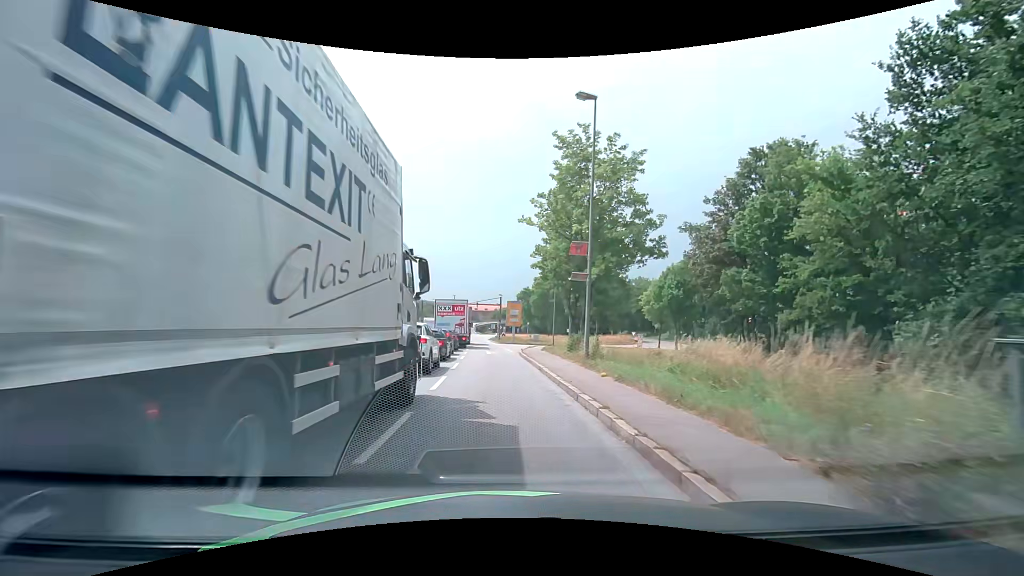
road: primary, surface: asphalt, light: Day
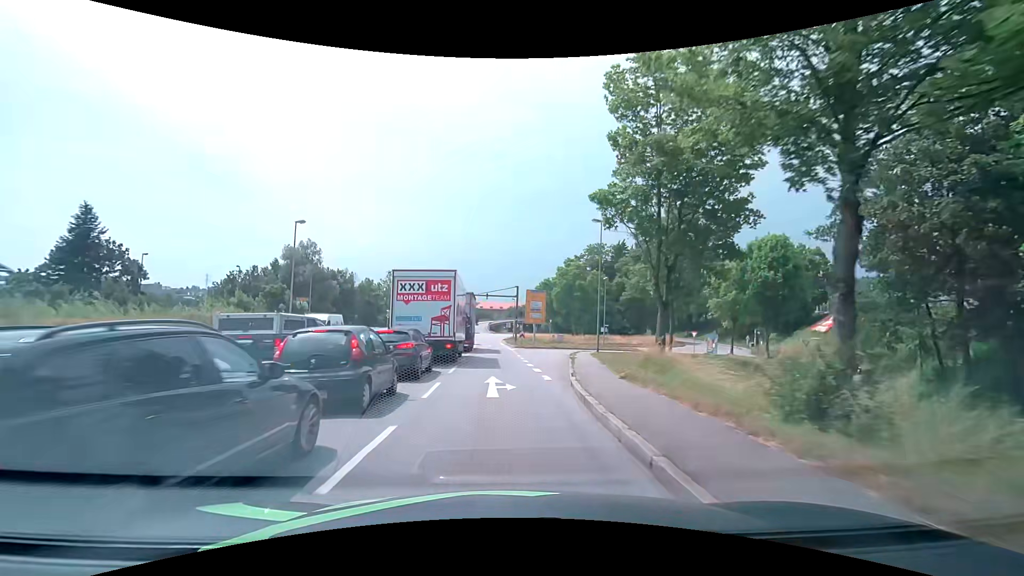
(-0.1, +19.0) m; -1°
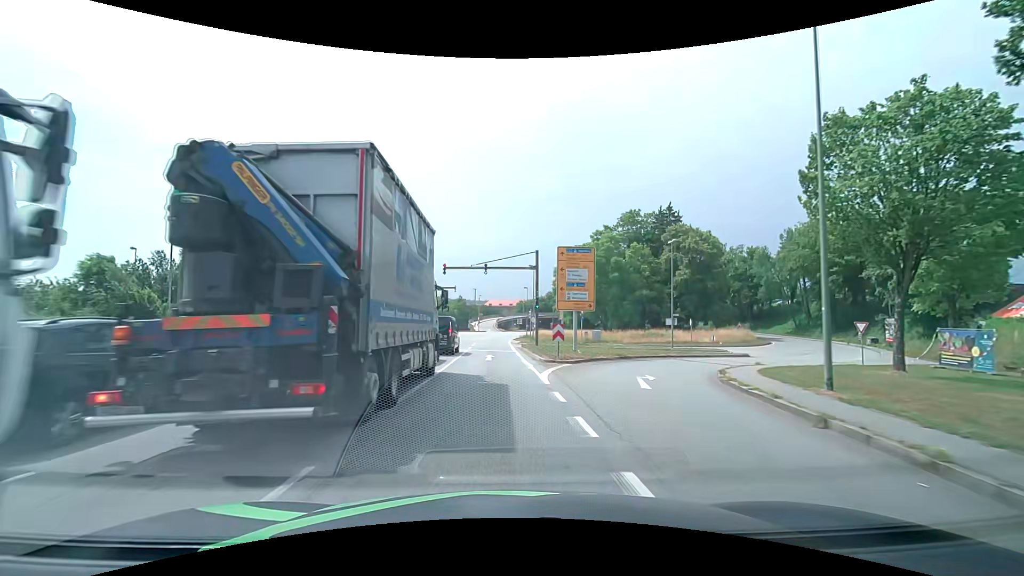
(-0.3, +26.4) m; -1°
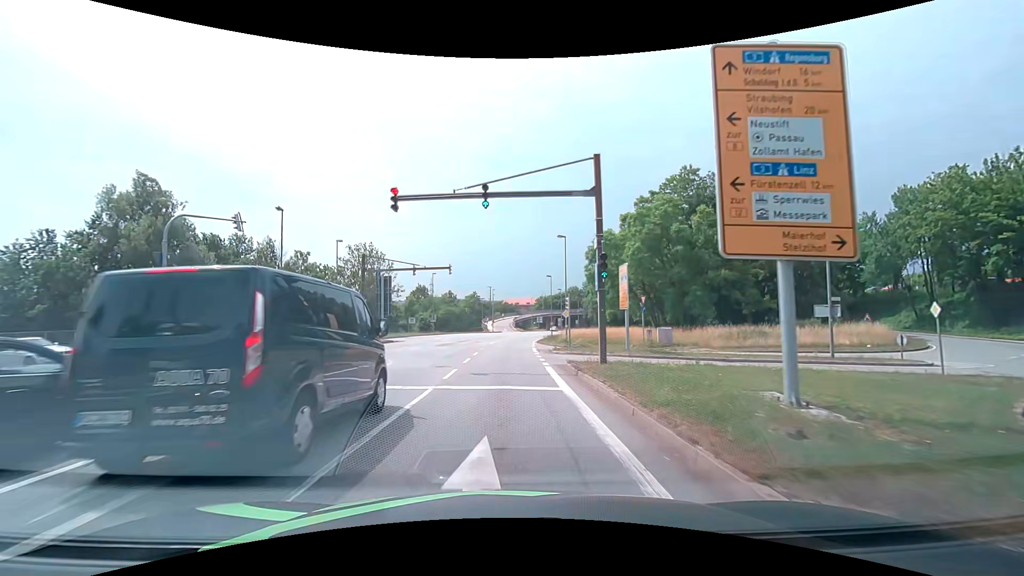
(-0.4, +20.7) m; -2°
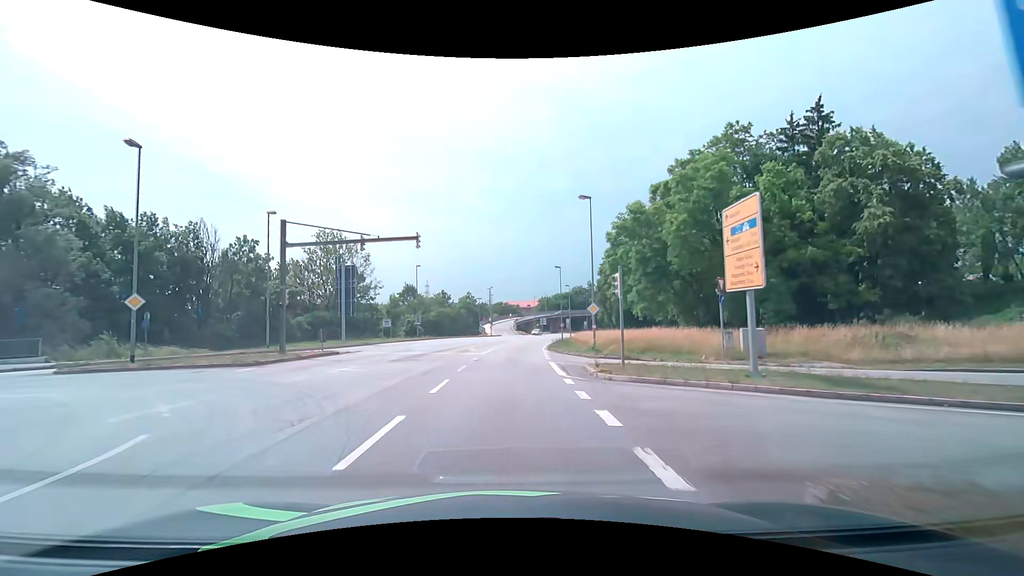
(-0.1, +14.7) m; 0°
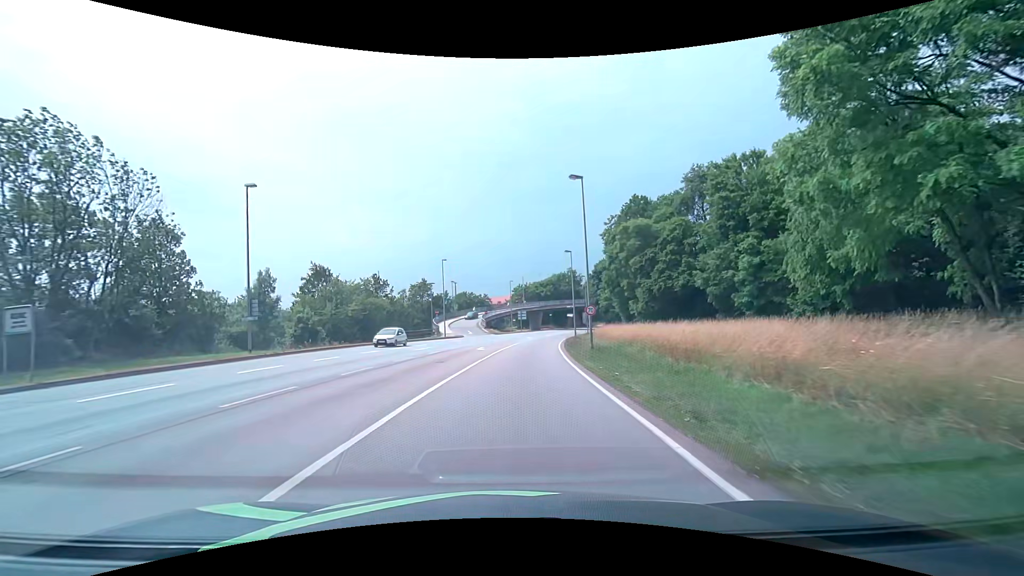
(+0.4, +38.3) m; +2°
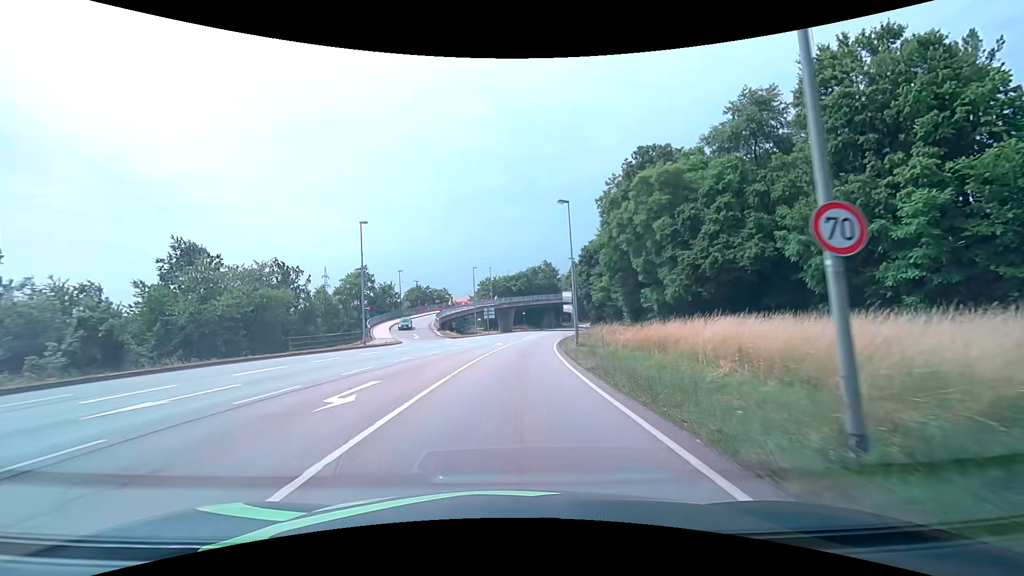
(+0.8, +23.3) m; +3°
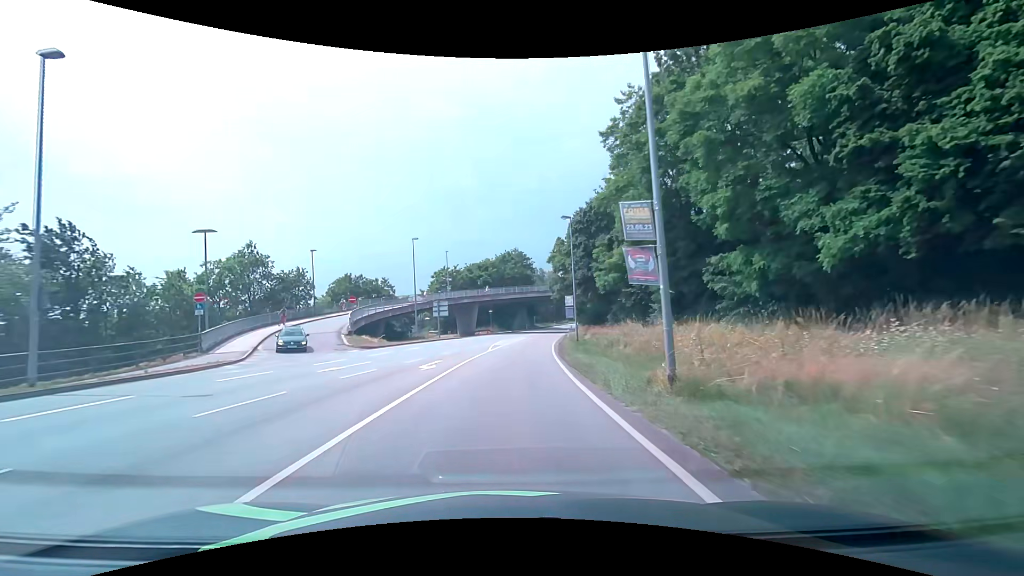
(+1.0, +25.1) m; +4°
(0, +10) (0, +20) (+1, +30) (+2, +40) (+3, +50) (+4, +60) (+6, +70) (+7, +80) (+9, +89) (+11, +99) m
